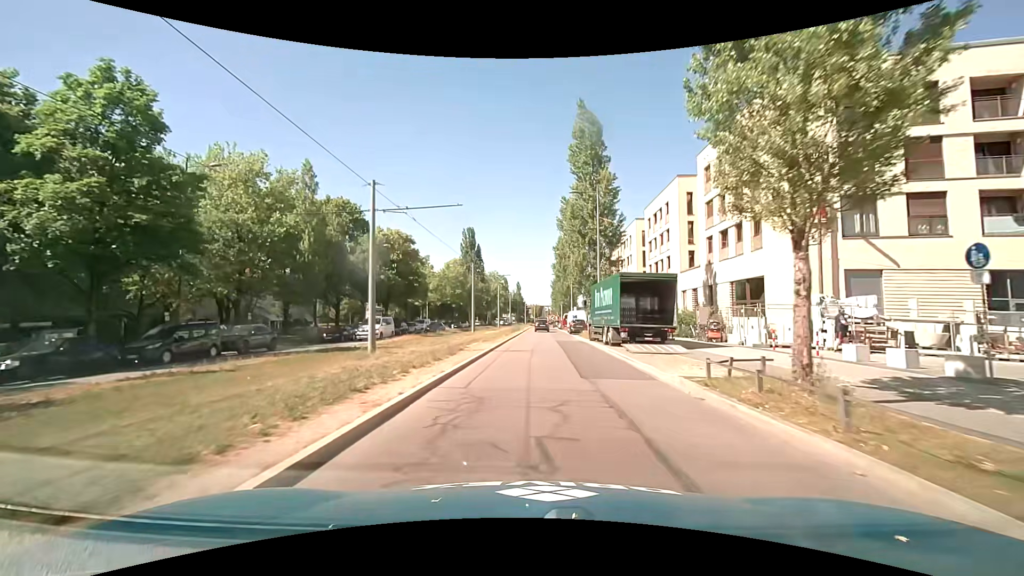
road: secondary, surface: asphalt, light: Day
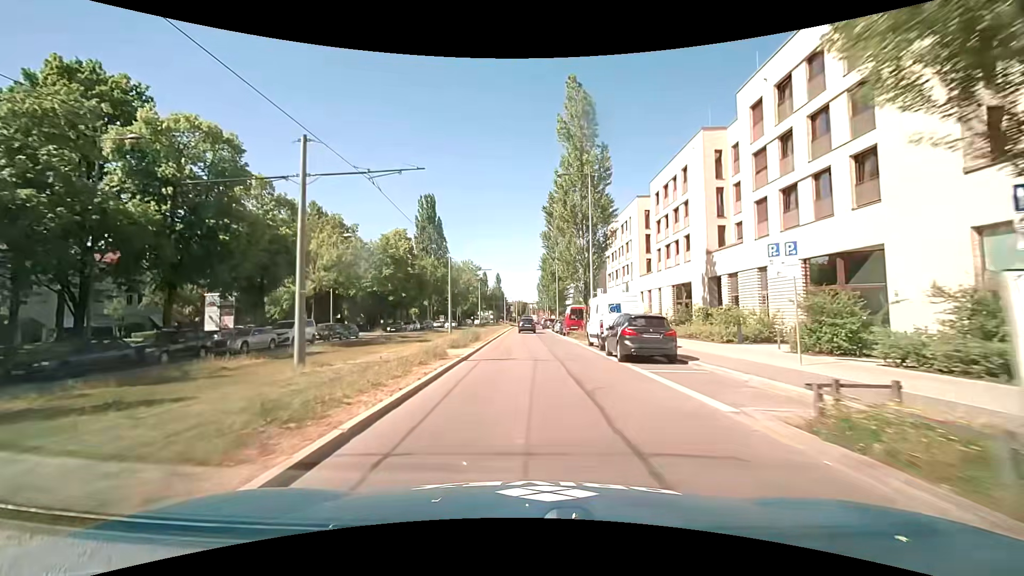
(+0.6, +35.2) m; +2°
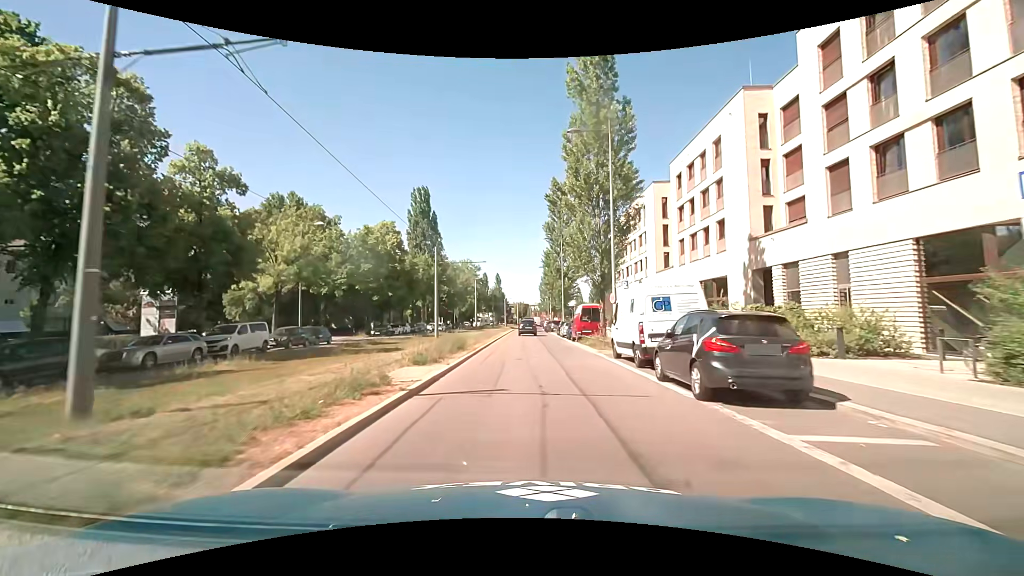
(0.0, +7.4) m; 0°
(0, +10) (0, +20) (0, +30) (0, +40) (0, +50) (0, +60) (0, +70) (0, +80) (0, +90) (0, +100) m
